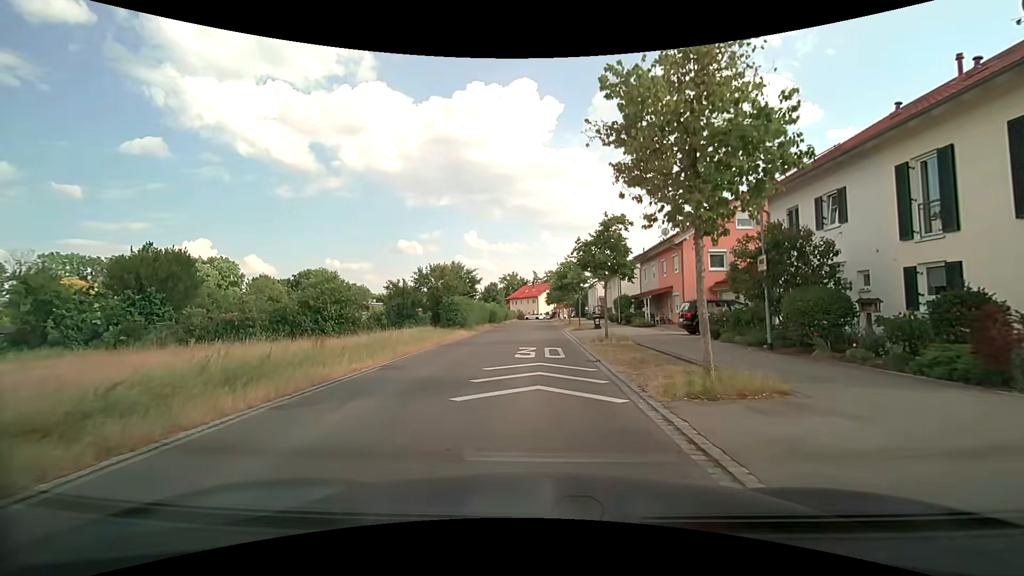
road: residential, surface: asphalt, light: Day
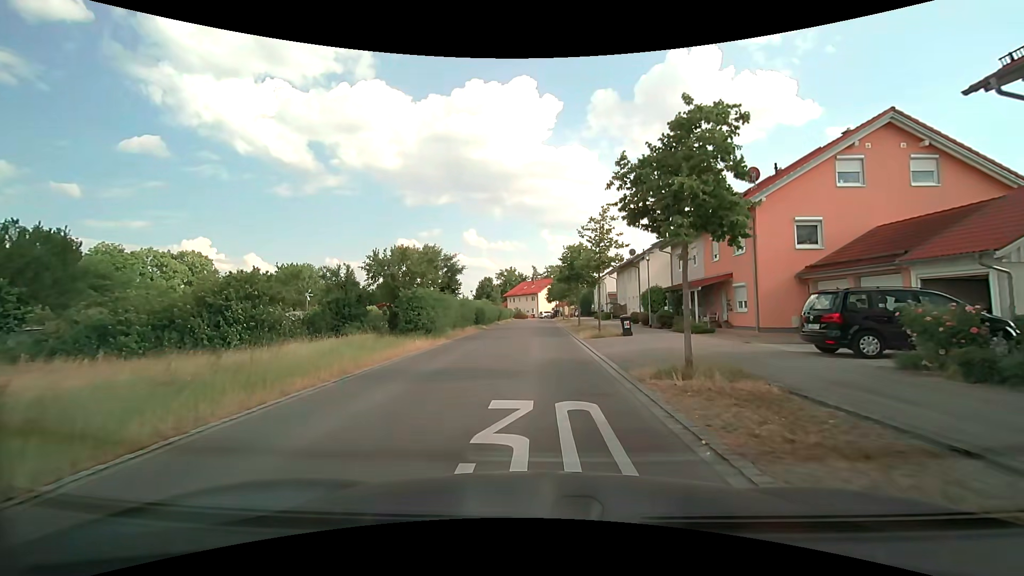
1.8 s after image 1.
(0.0, +11.3) m; 0°
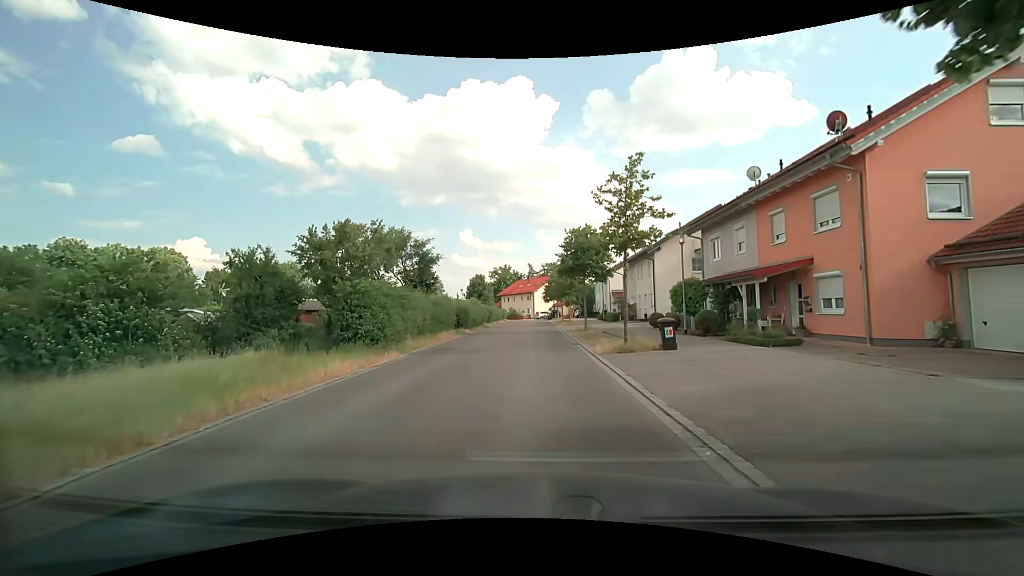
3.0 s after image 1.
(0.0, +7.8) m; +1°
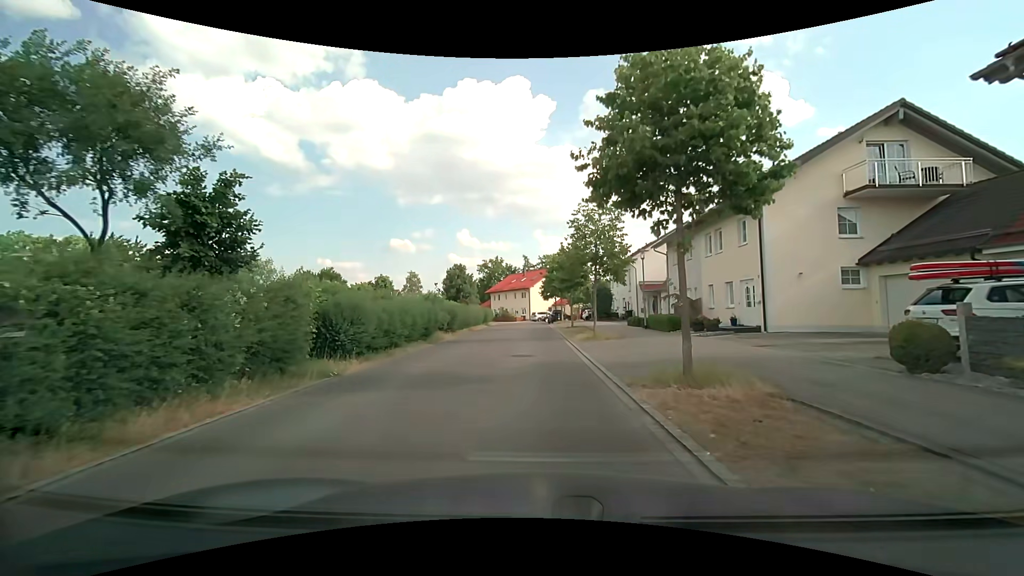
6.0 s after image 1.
(+0.1, +20.6) m; 0°
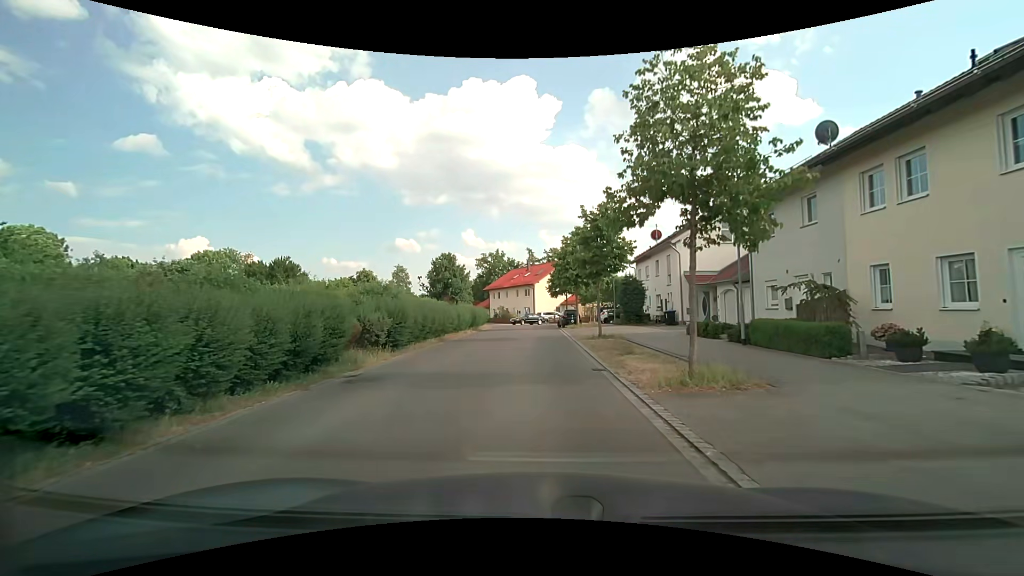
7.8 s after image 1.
(-0.1, +12.9) m; -1°
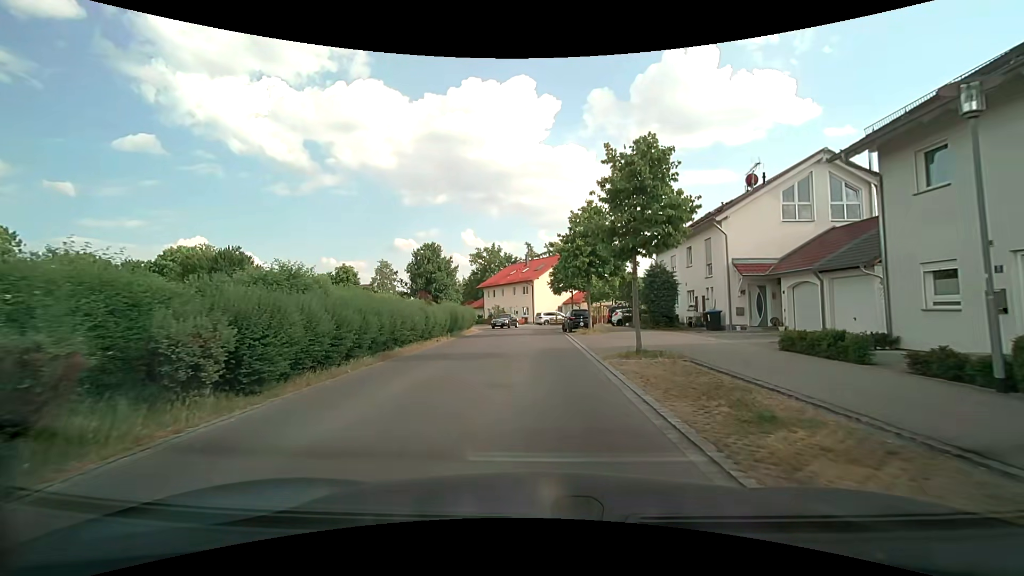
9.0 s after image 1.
(0.0, +8.7) m; 0°
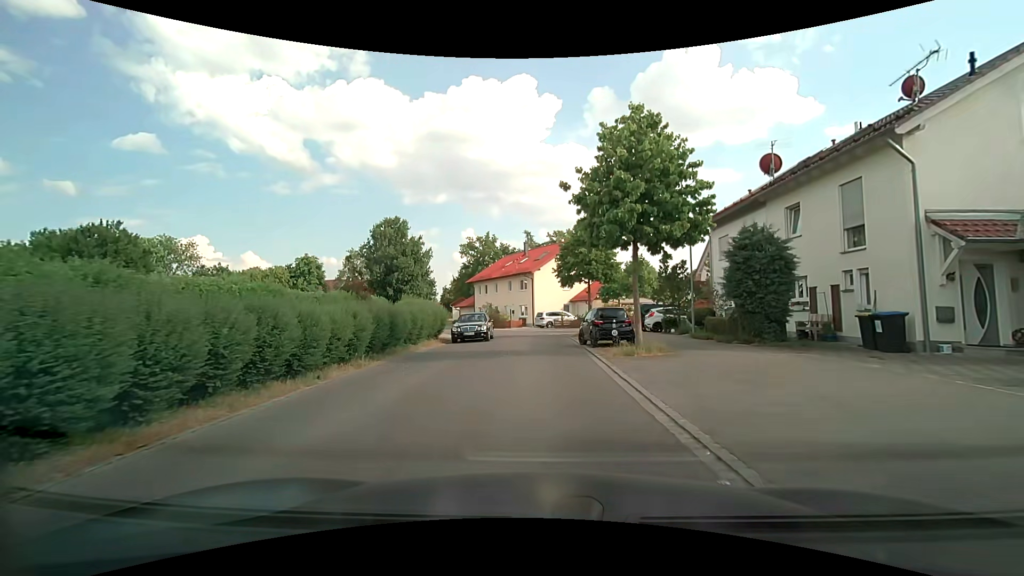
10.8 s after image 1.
(+0.1, +12.9) m; +1°
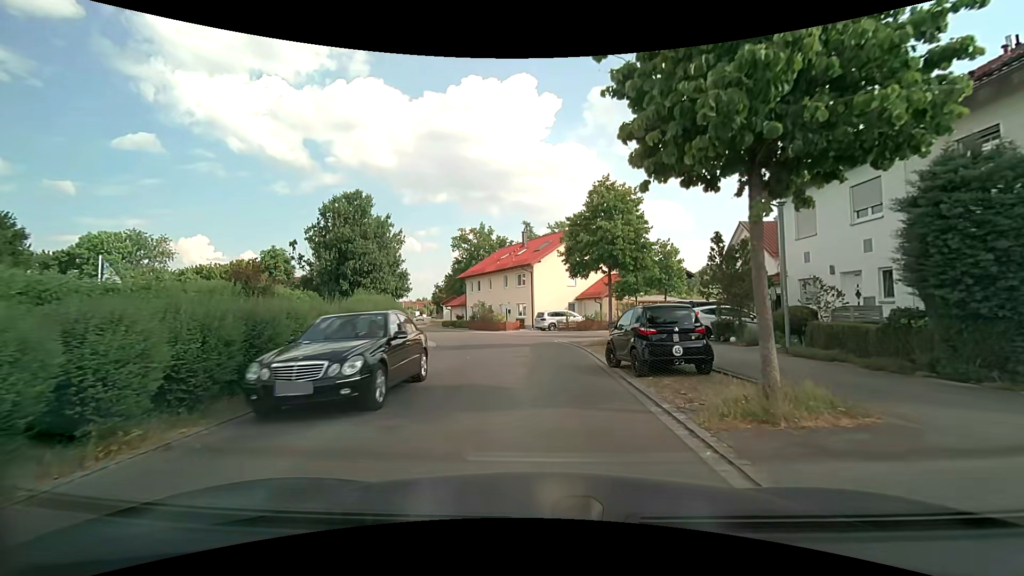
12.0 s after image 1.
(-0.1, +7.9) m; 0°
(0, +10) (0, +20) (-1, +30) (-4, +40) (-9, +48) (-14, +57) (-17, +66) (-20, +76) (-22, +86) (-23, +96) m
